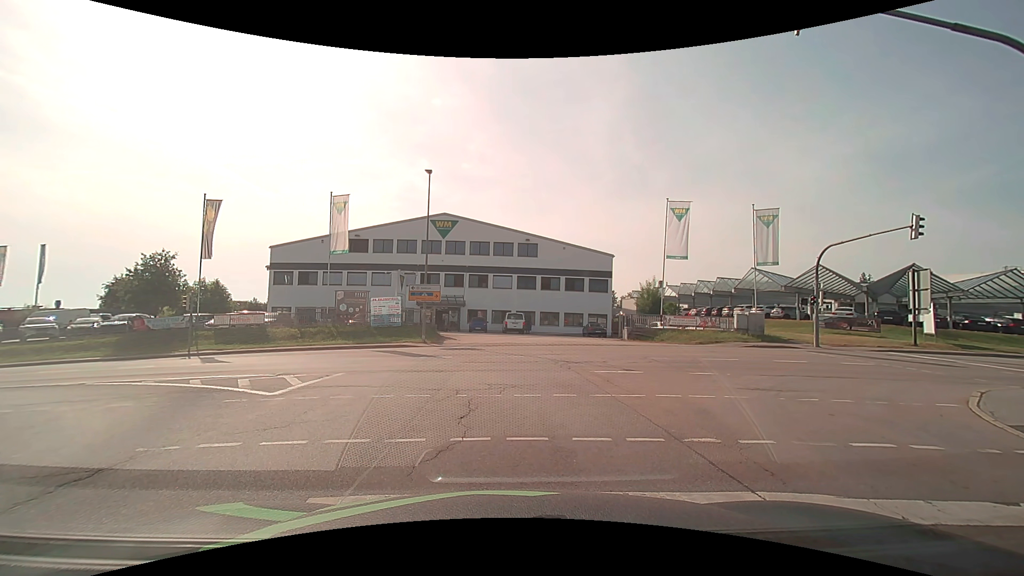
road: secondary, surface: asphalt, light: Day
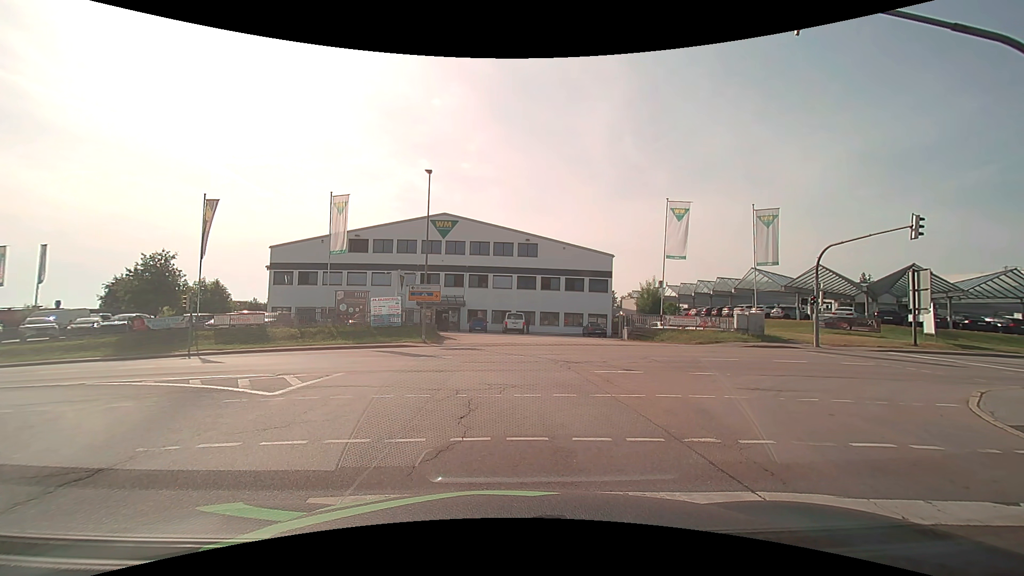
(0.0, 0.0) m; 0°
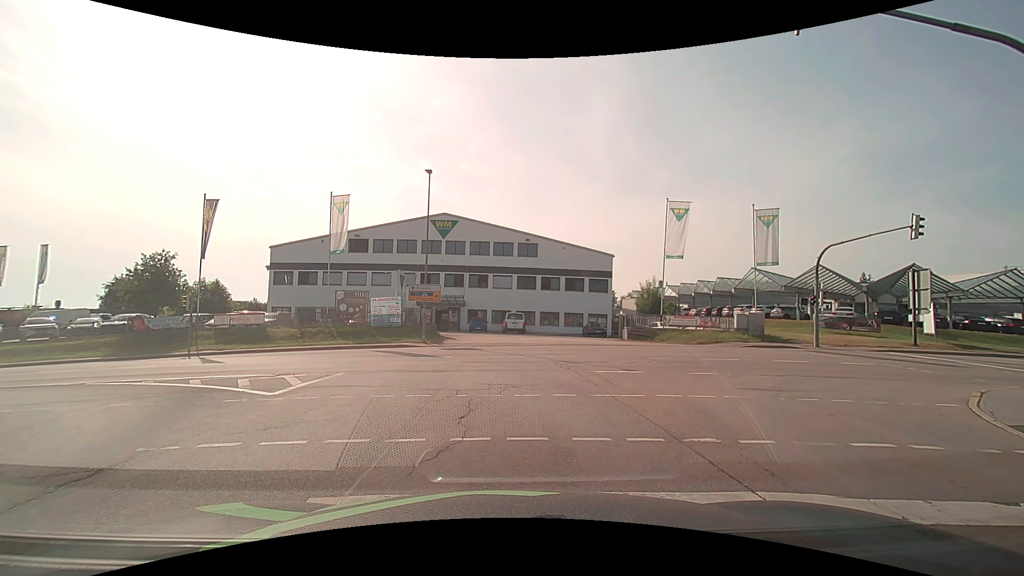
(0.0, 0.0) m; 0°
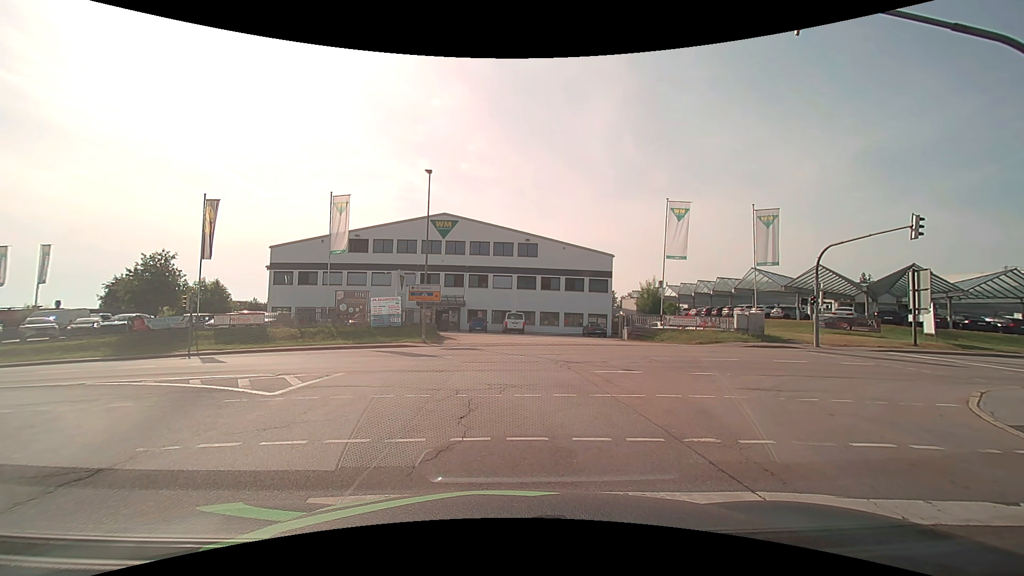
(0.0, 0.0) m; 0°
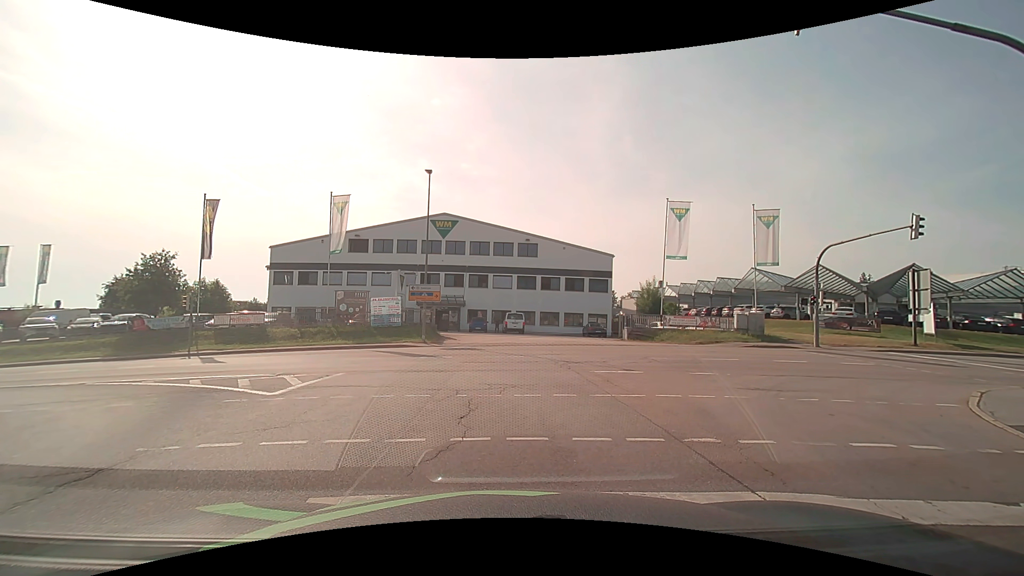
(0.0, 0.0) m; 0°
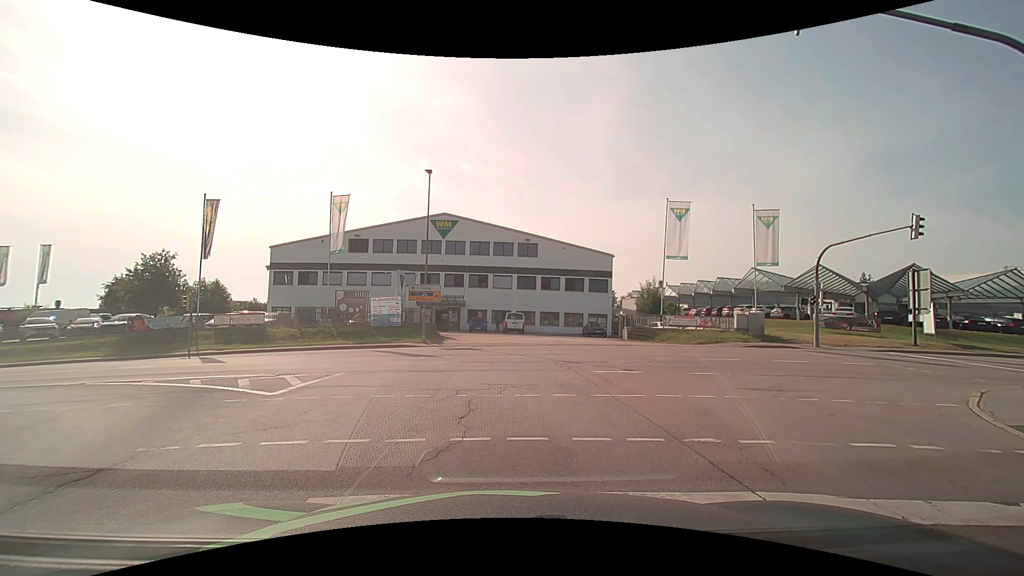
(0.0, 0.0) m; 0°
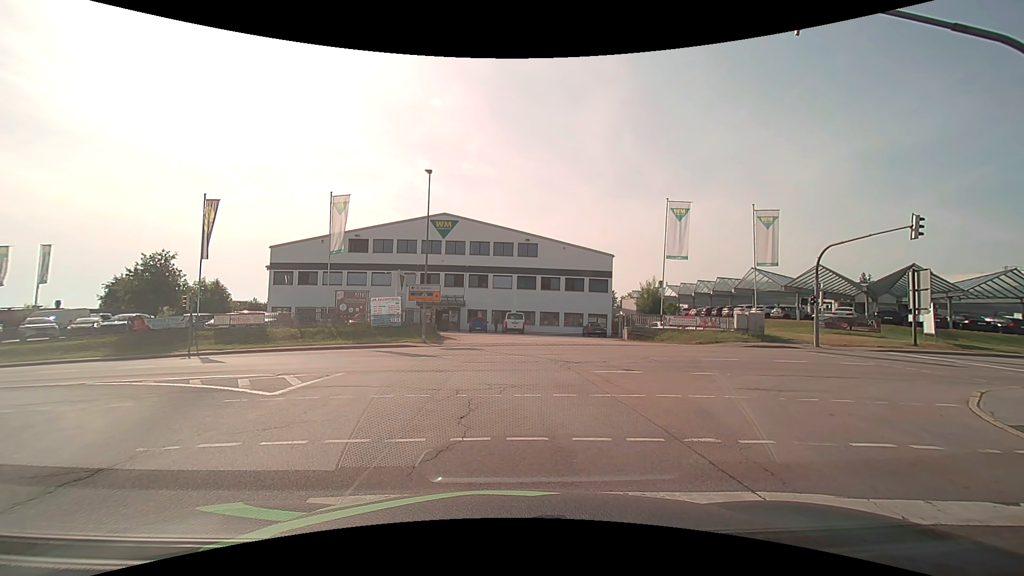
(0.0, 0.0) m; 0°
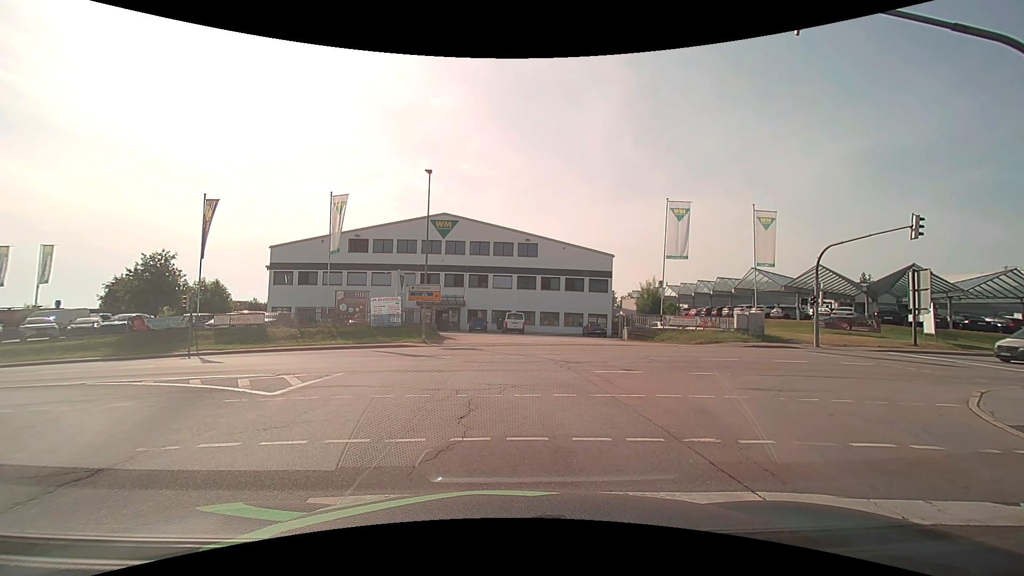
(0.0, 0.0) m; 0°
